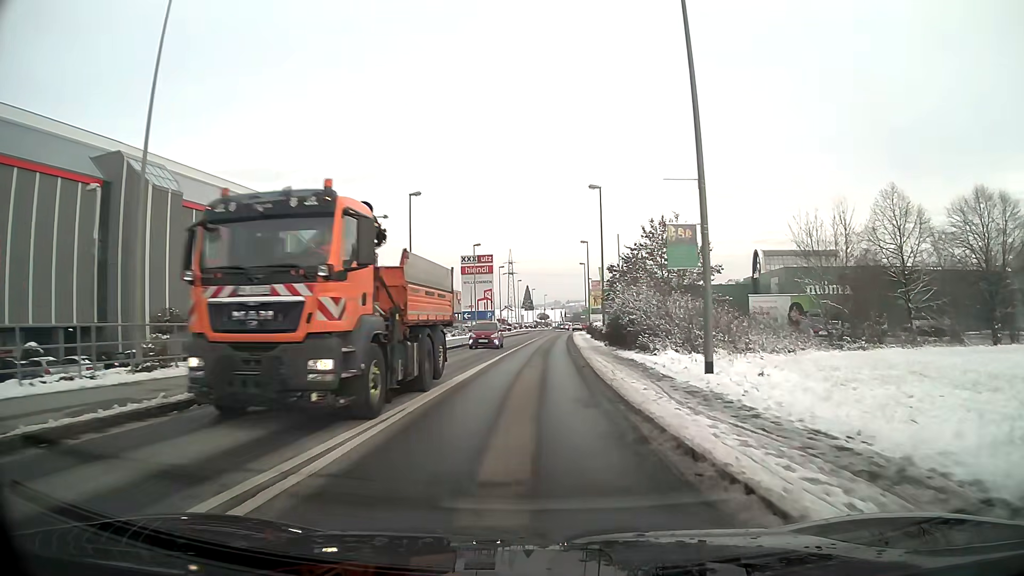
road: tertiary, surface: asphalt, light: Day
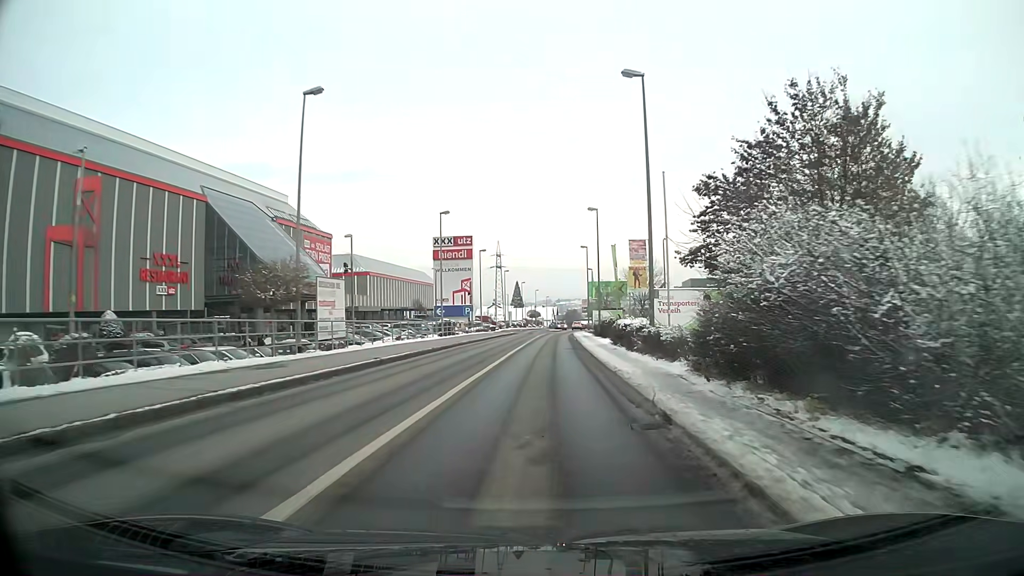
(+0.1, +20.7) m; +1°
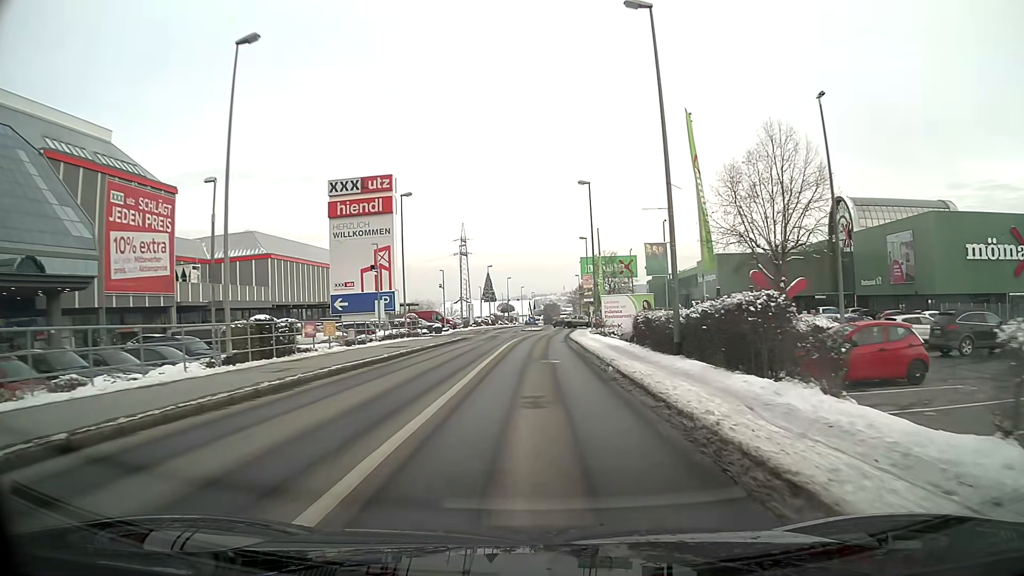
(+0.7, +35.4) m; +2°
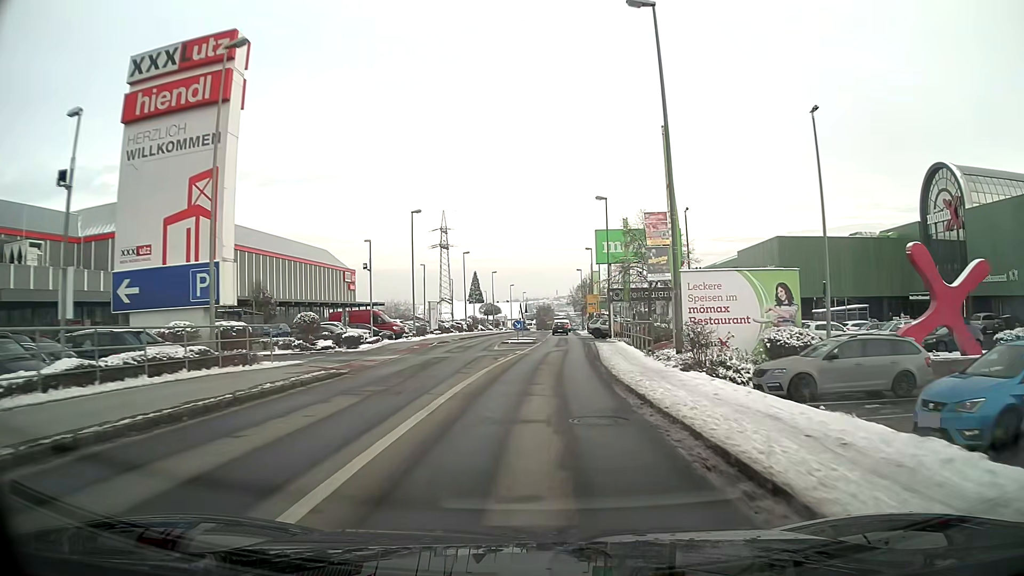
(+0.2, +27.5) m; +1°
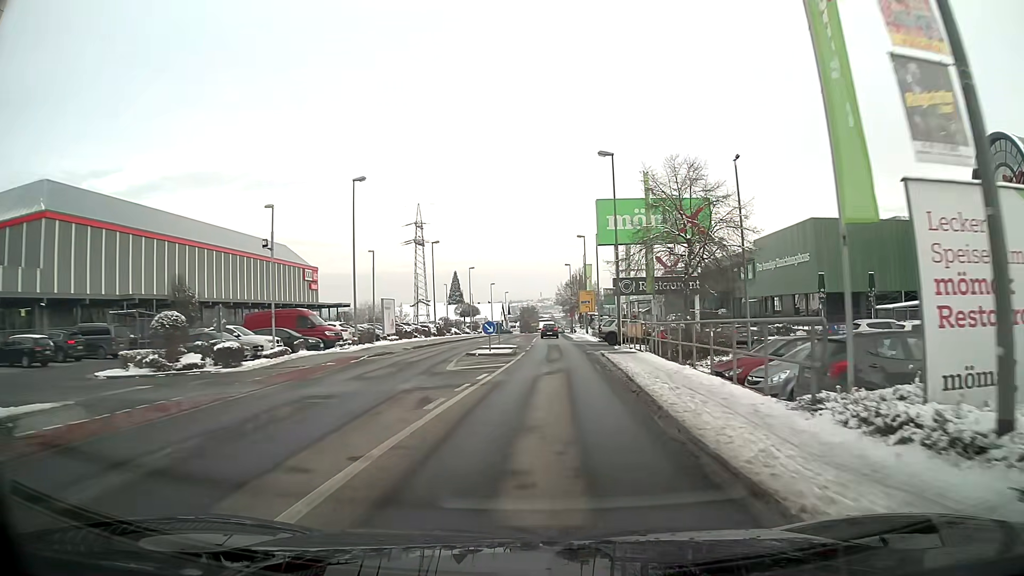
(+0.1, +13.3) m; +1°
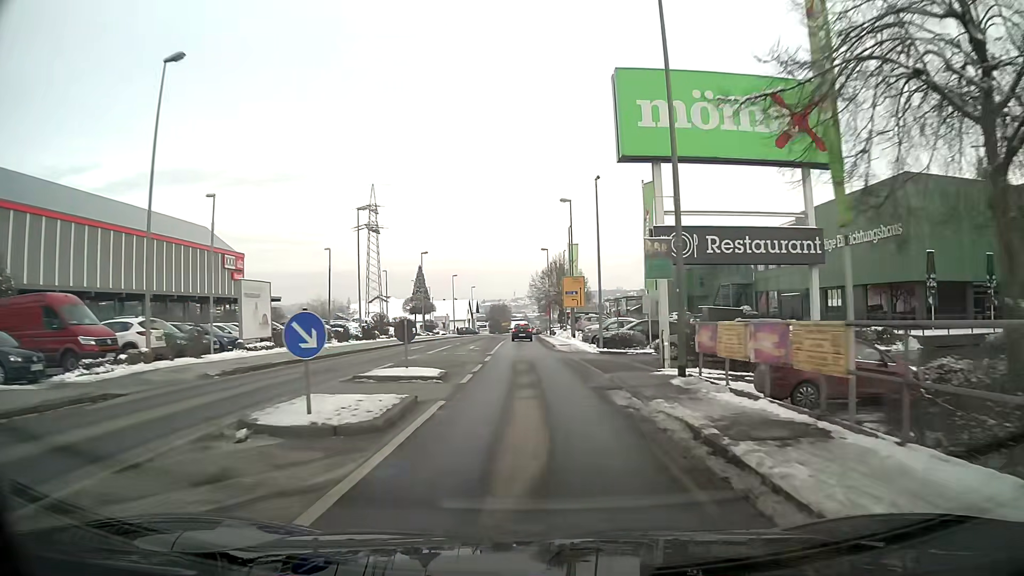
(+0.4, +20.3) m; +2°
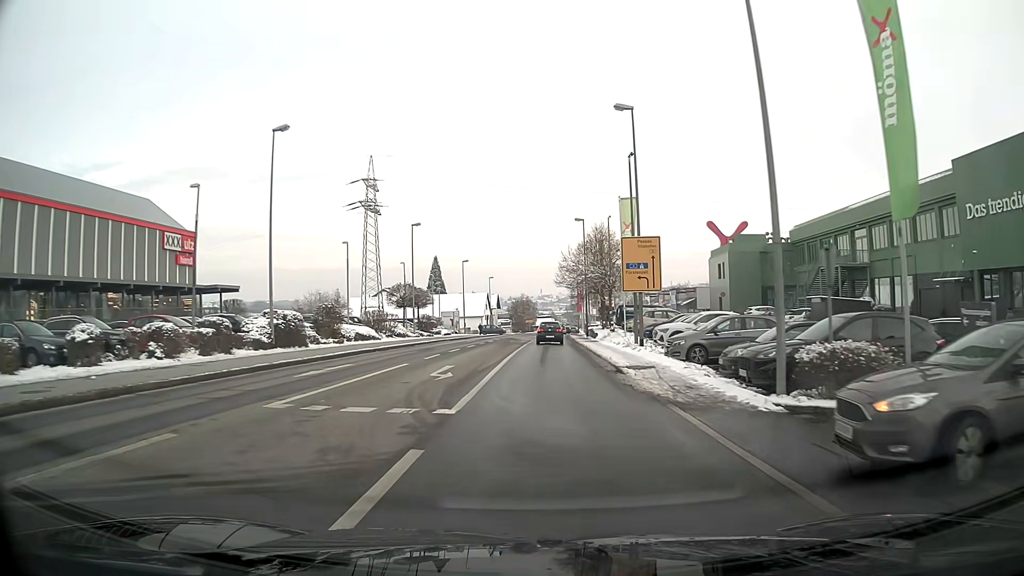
(-0.3, +21.3) m; -1°
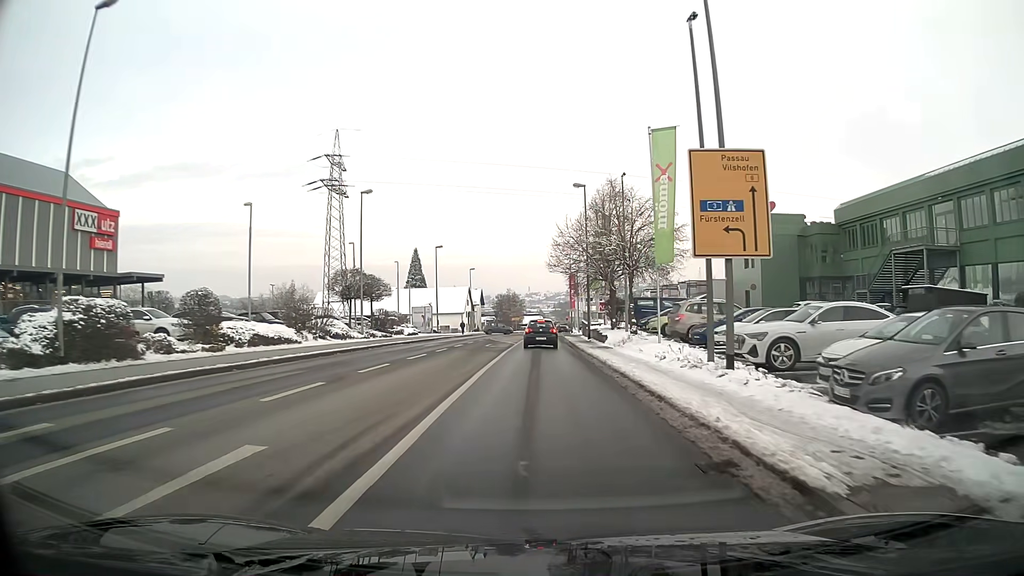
(0.0, +13.9) m; 0°
